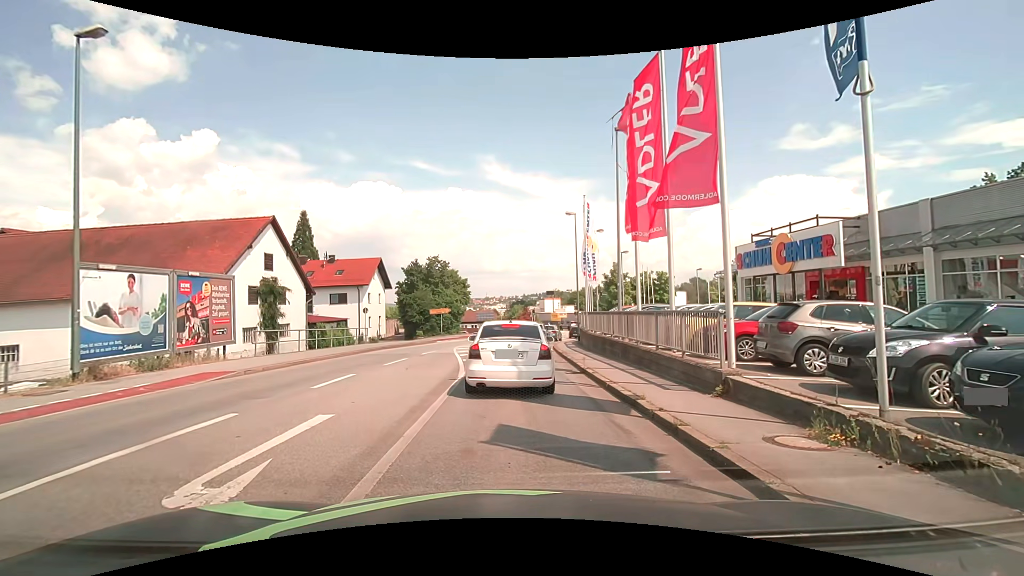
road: tertiary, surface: asphalt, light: Day
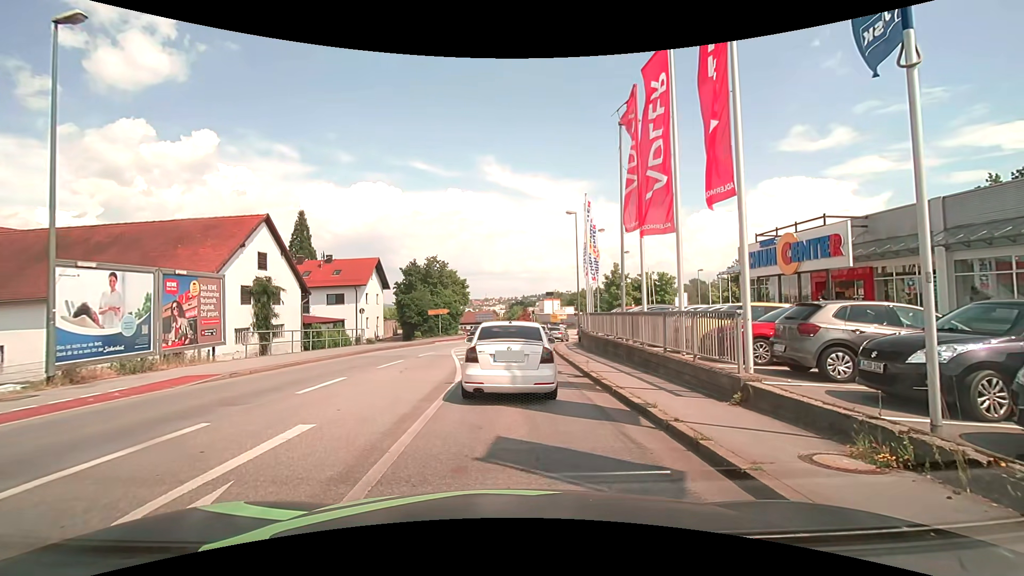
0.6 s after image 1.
(0.0, +0.7) m; 0°
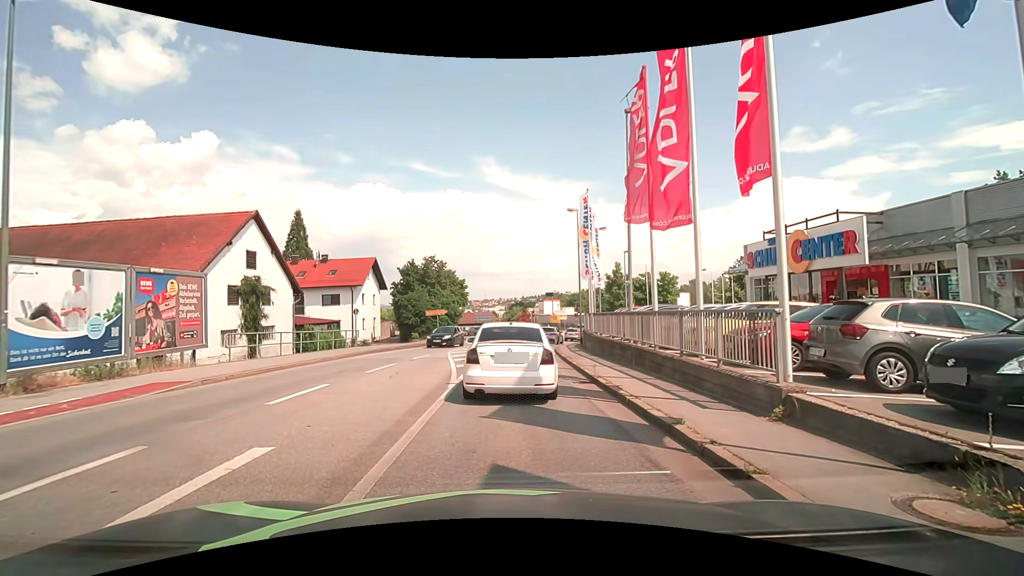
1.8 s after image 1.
(0.0, +1.2) m; 0°
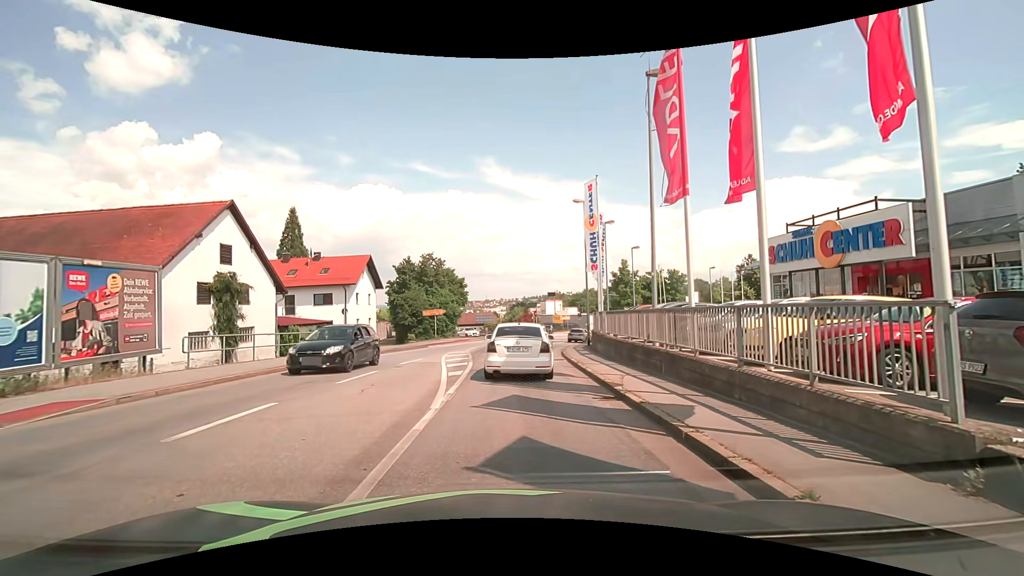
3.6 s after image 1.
(-0.1, +2.8) m; -2°
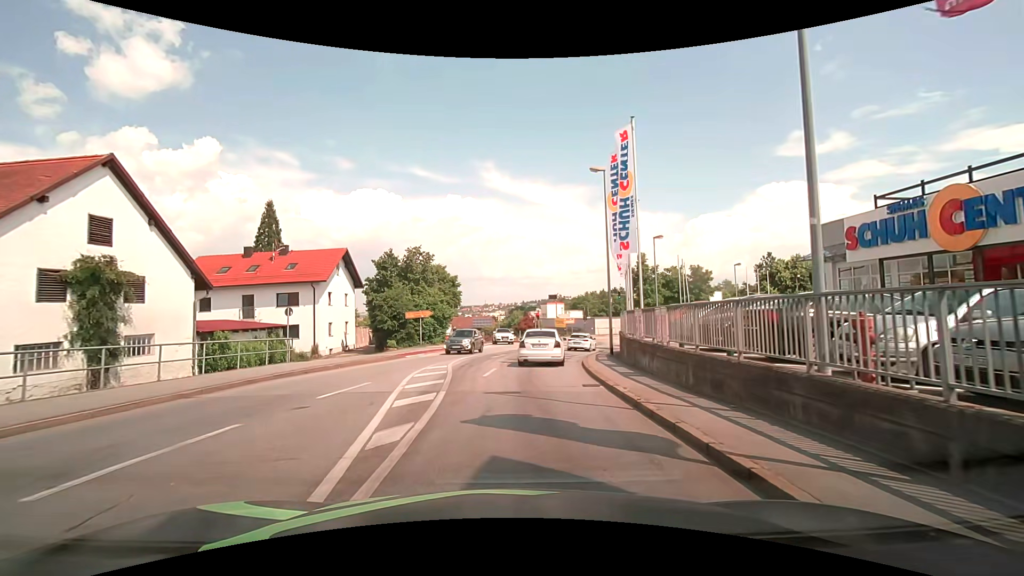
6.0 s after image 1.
(-0.1, +8.2) m; -1°
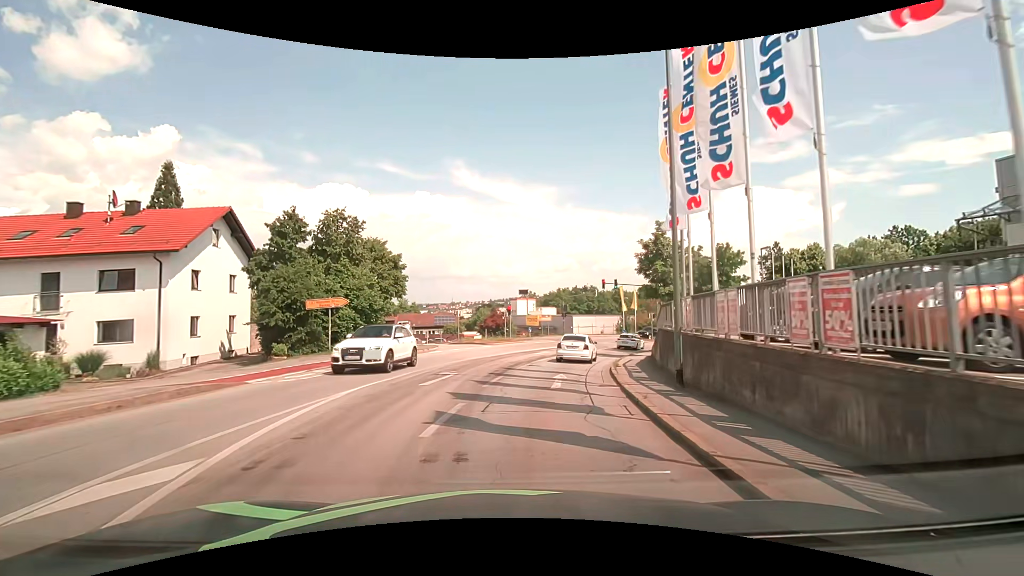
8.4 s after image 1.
(+0.5, +14.8) m; +4°
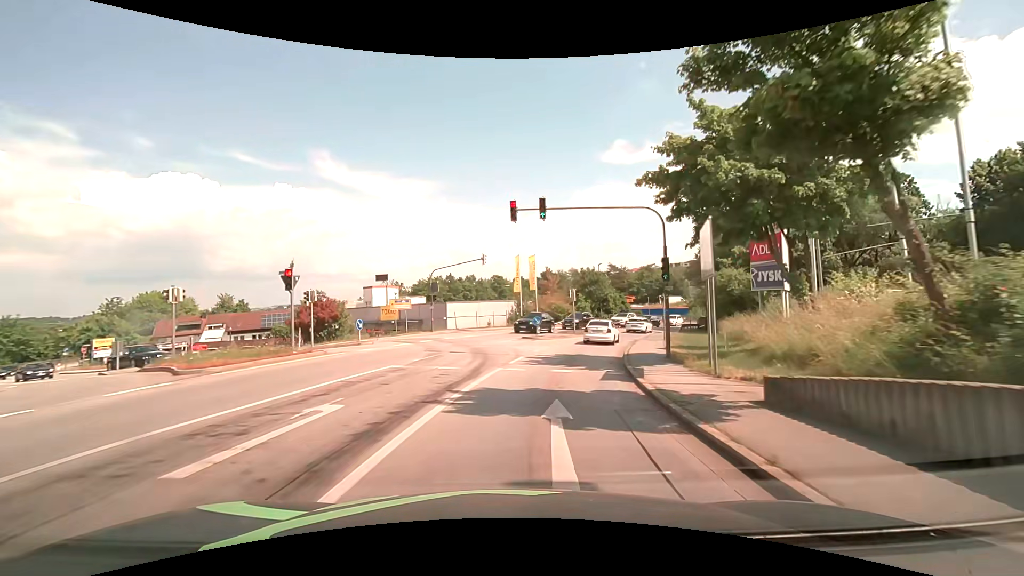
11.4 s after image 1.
(+3.3, +27.2) m; +14°
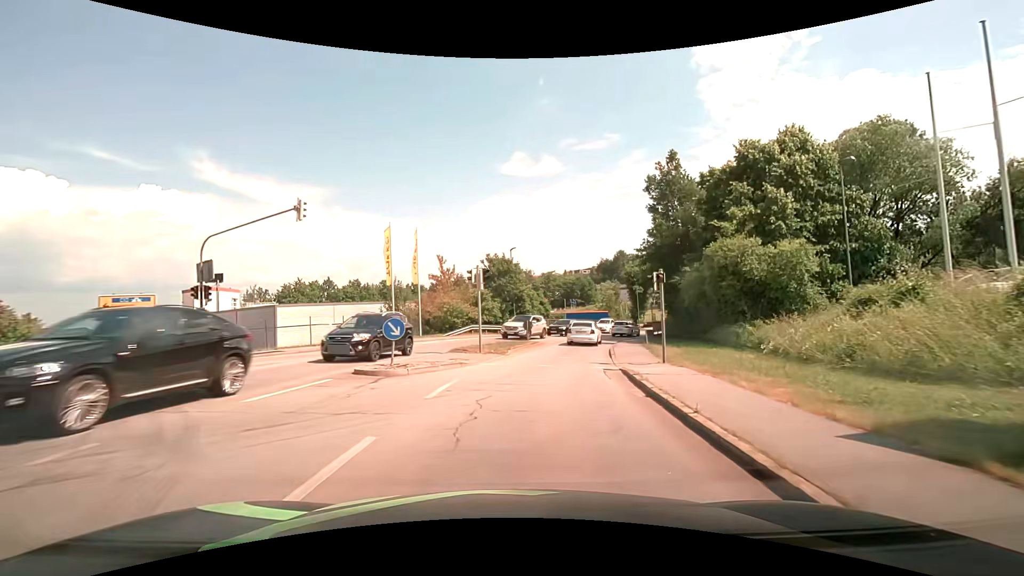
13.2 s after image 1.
(+2.0, +19.4) m; +12°
(0, +10) (+2, +20) (+4, +30) (+7, +39) (+11, +48) (+16, +57) (+21, +66) (+26, +74) (+31, +83) (+35, +92) m
